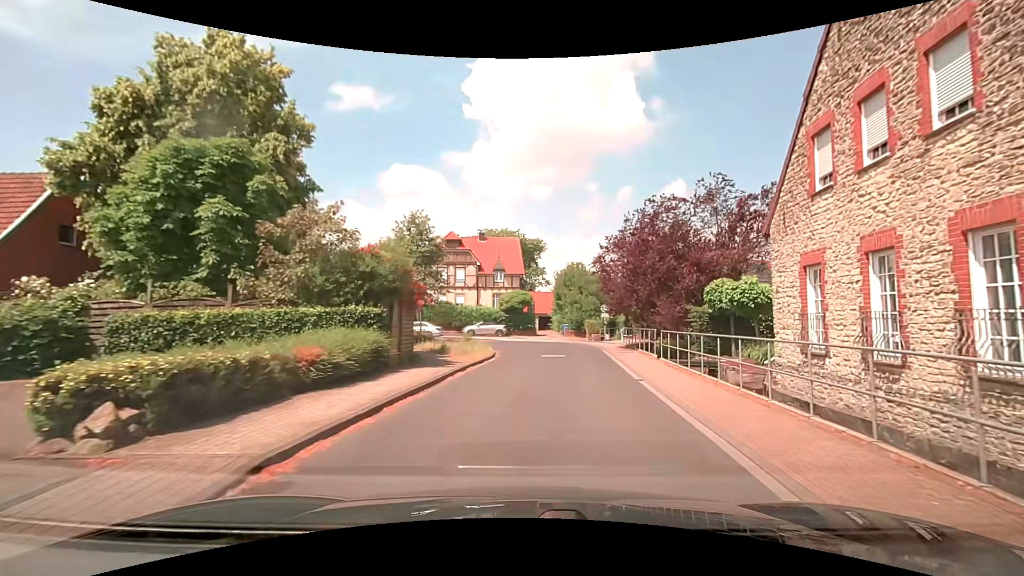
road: residential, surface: asphalt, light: Day
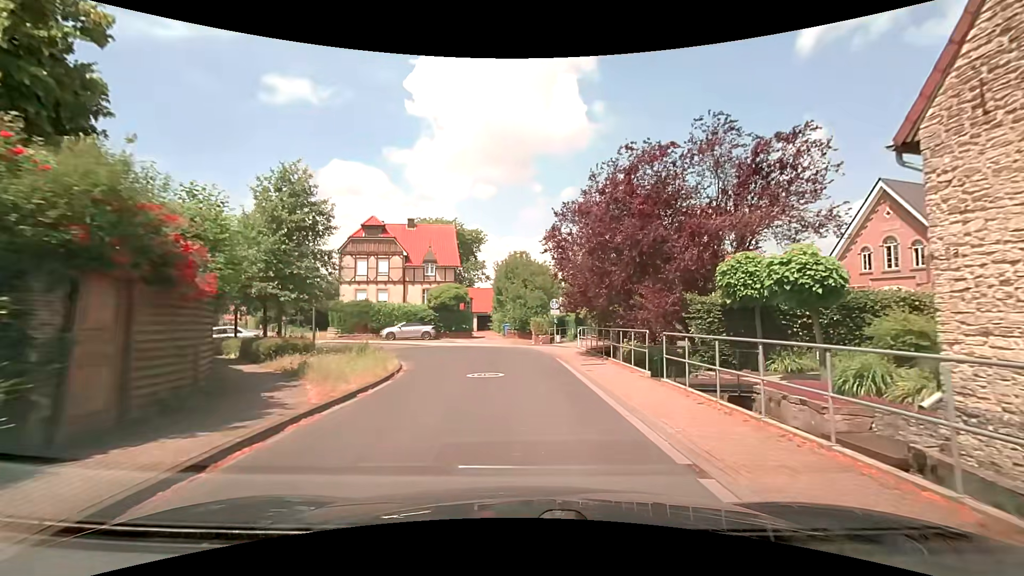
(+0.6, +8.2) m; +7°
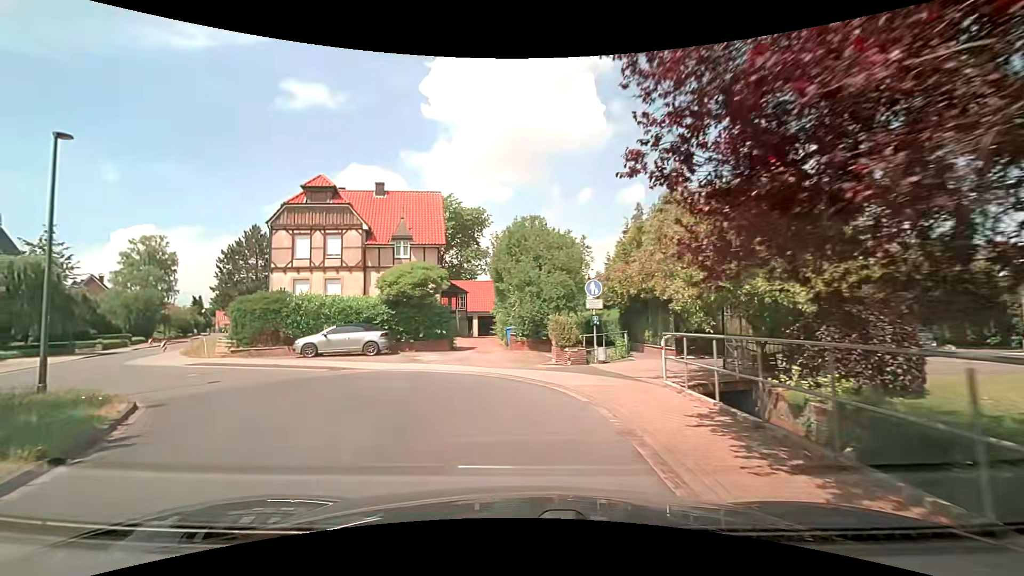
(+0.3, +15.6) m; -2°
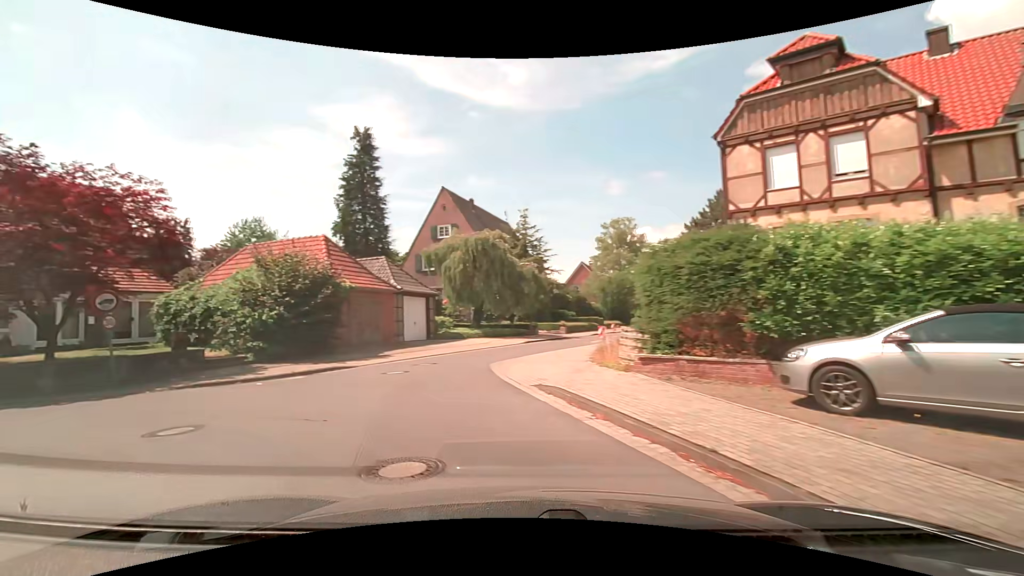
(-4.9, +15.2) m; -48°
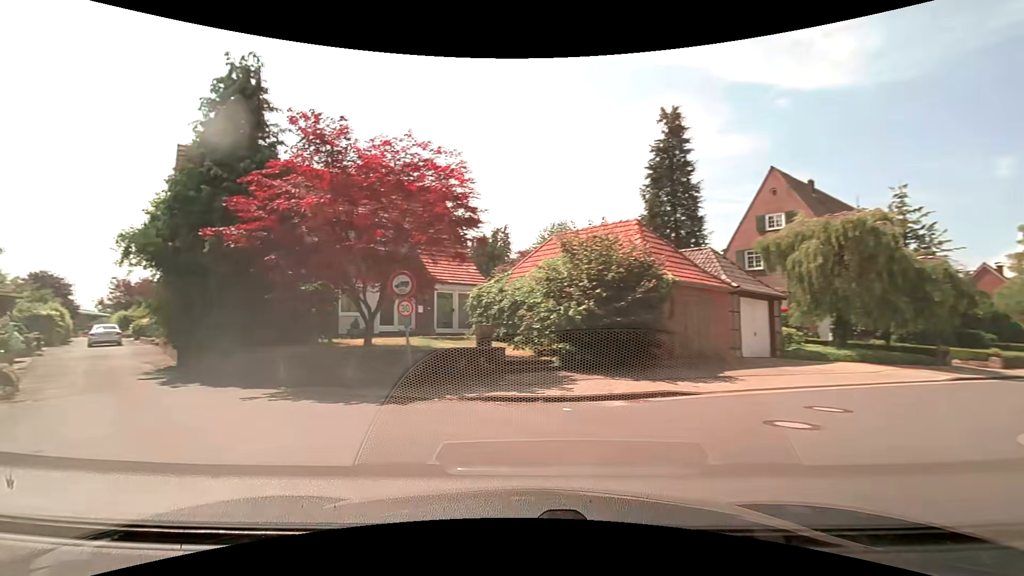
(-1.8, +5.2) m; -35°
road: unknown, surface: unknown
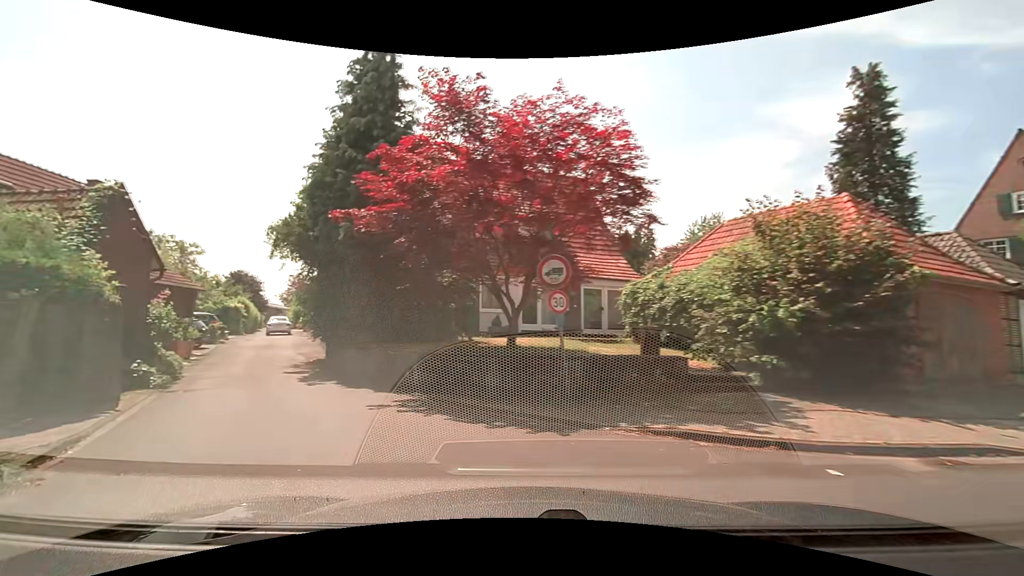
(-0.4, +2.7) m; -16°
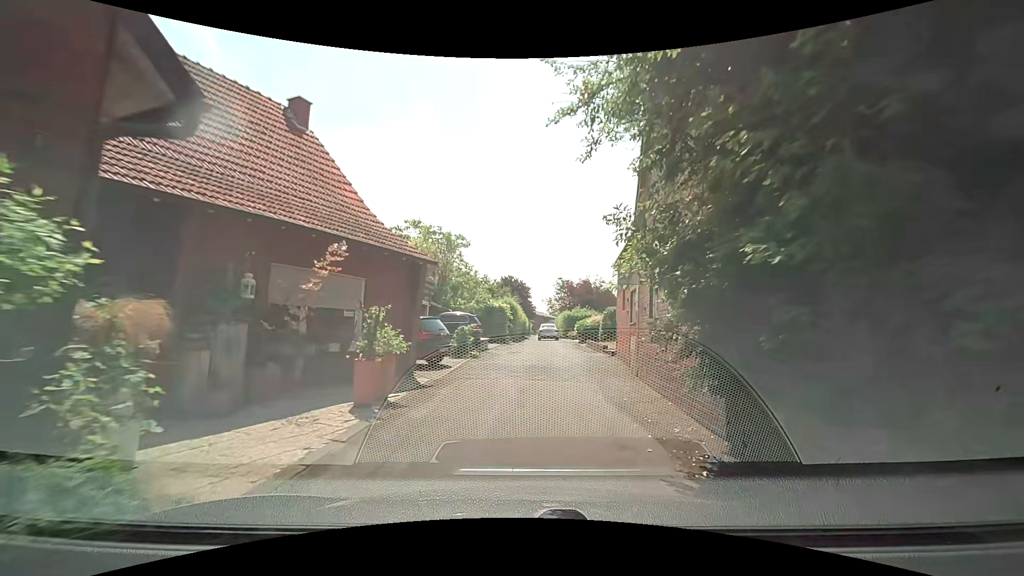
(-6.0, +12.8) m; -30°
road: residential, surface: asphalt
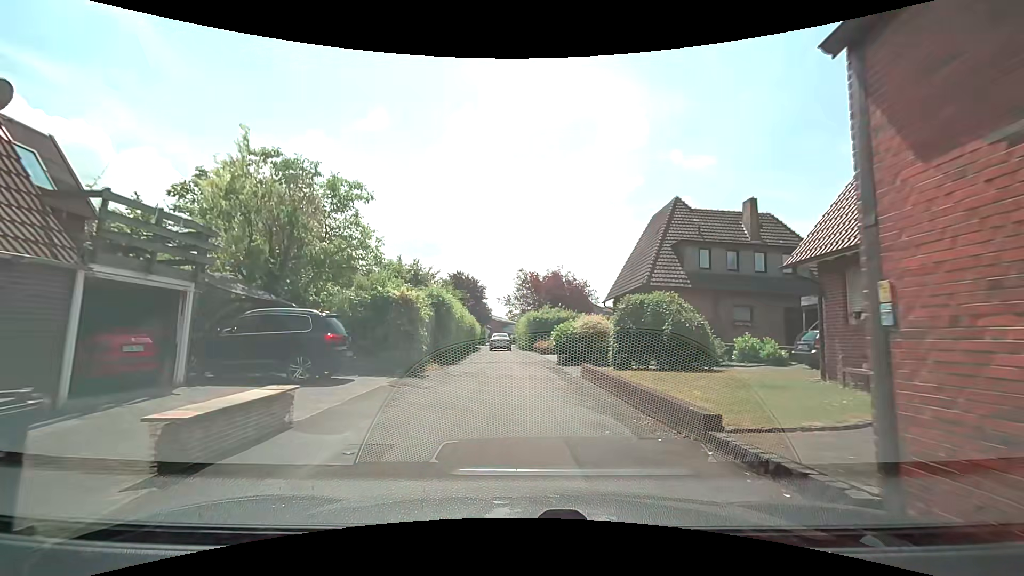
(+0.7, +16.0) m; +4°
